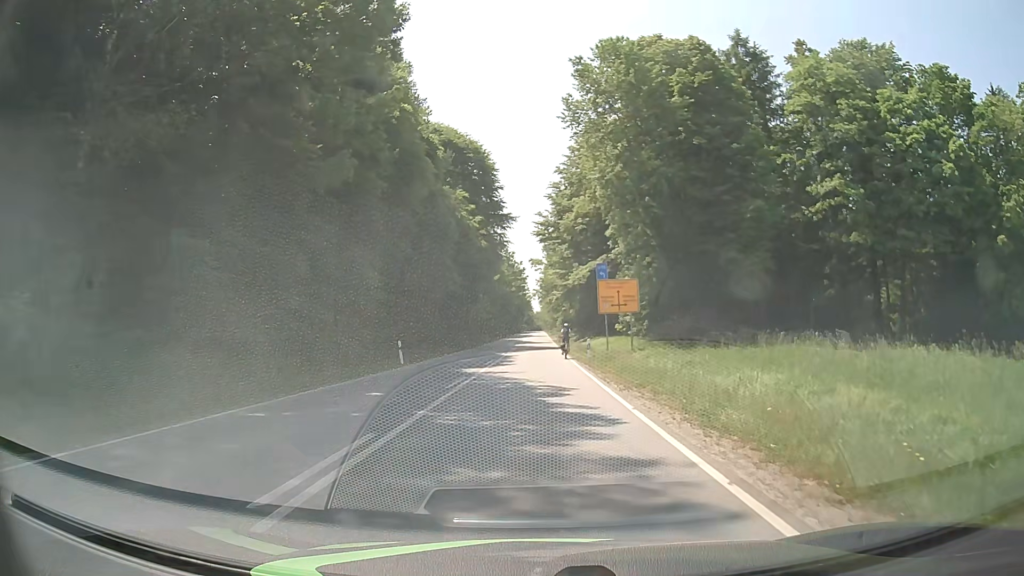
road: secondary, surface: asphalt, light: Day
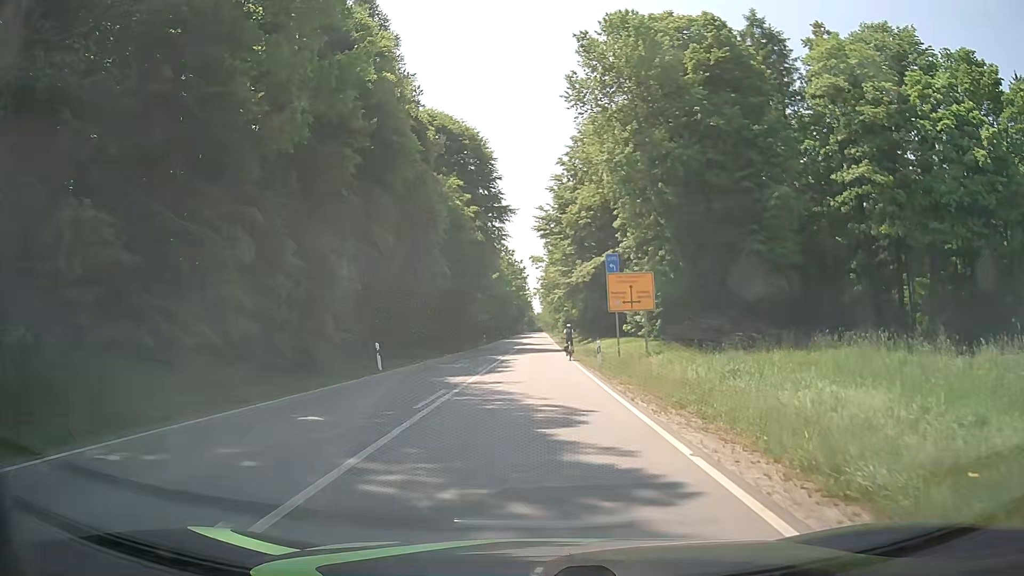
(0.0, +4.5) m; 0°
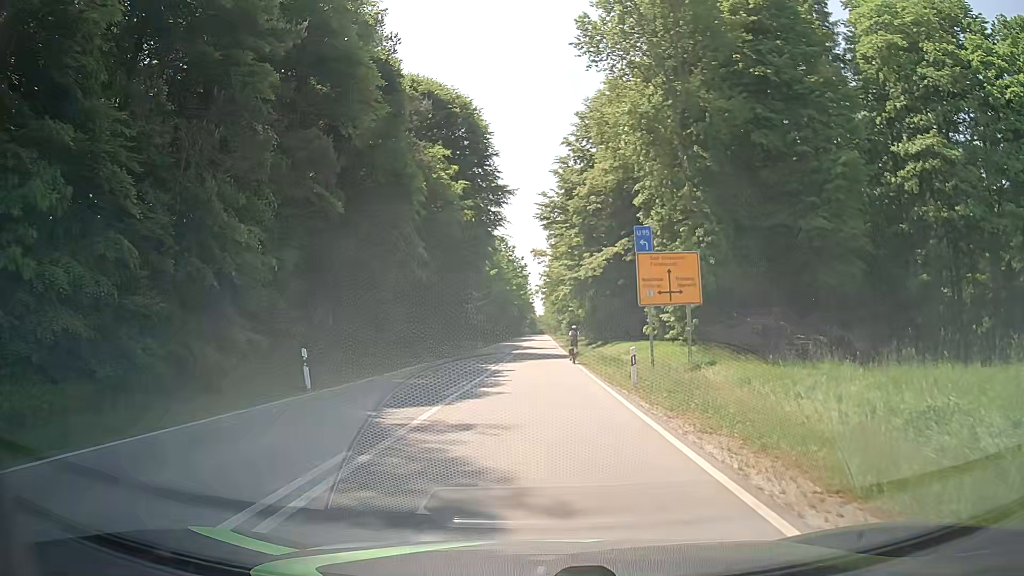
(0.0, +8.7) m; 0°
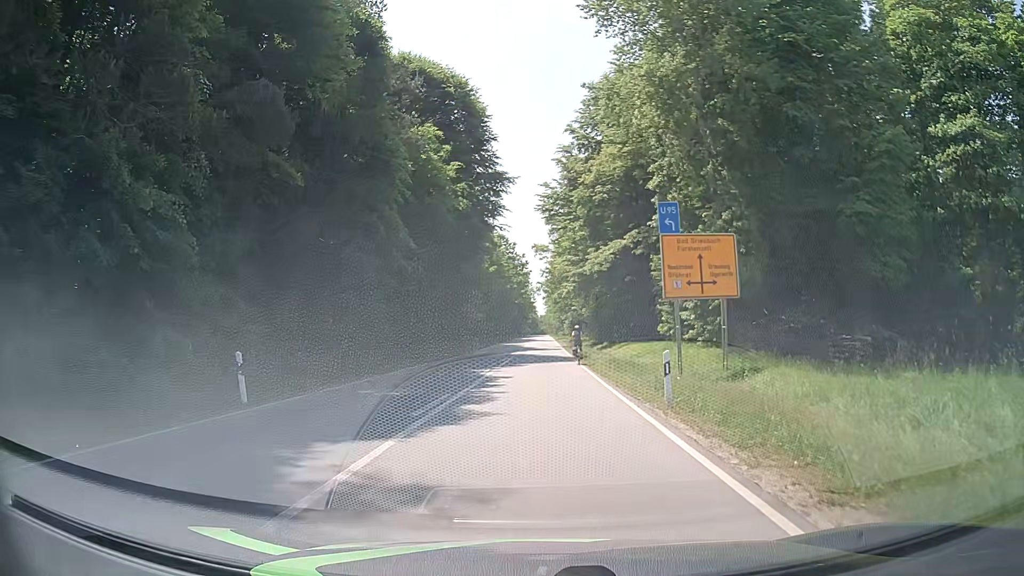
(0.0, +4.2) m; 0°
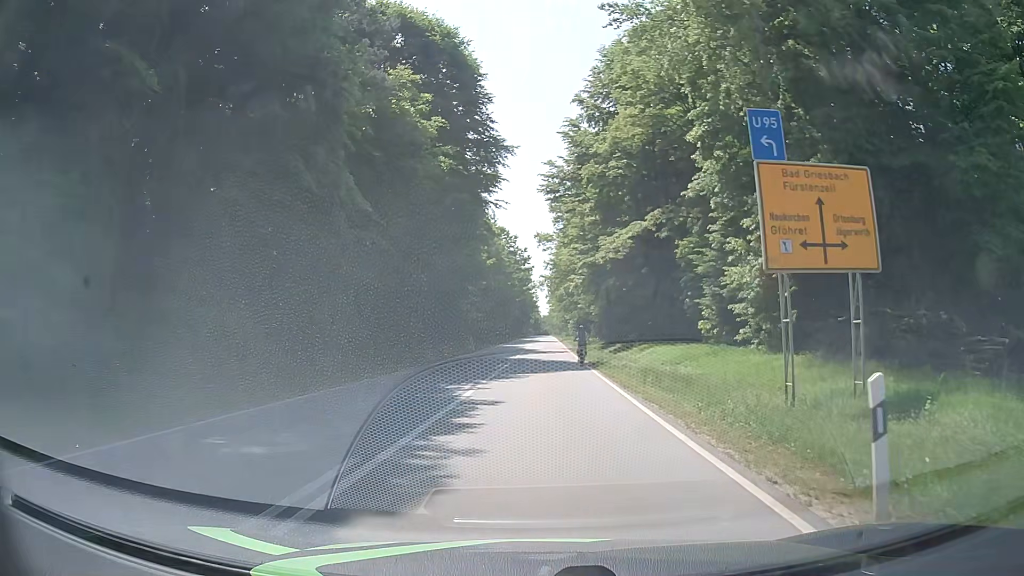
(0.0, +8.2) m; -1°
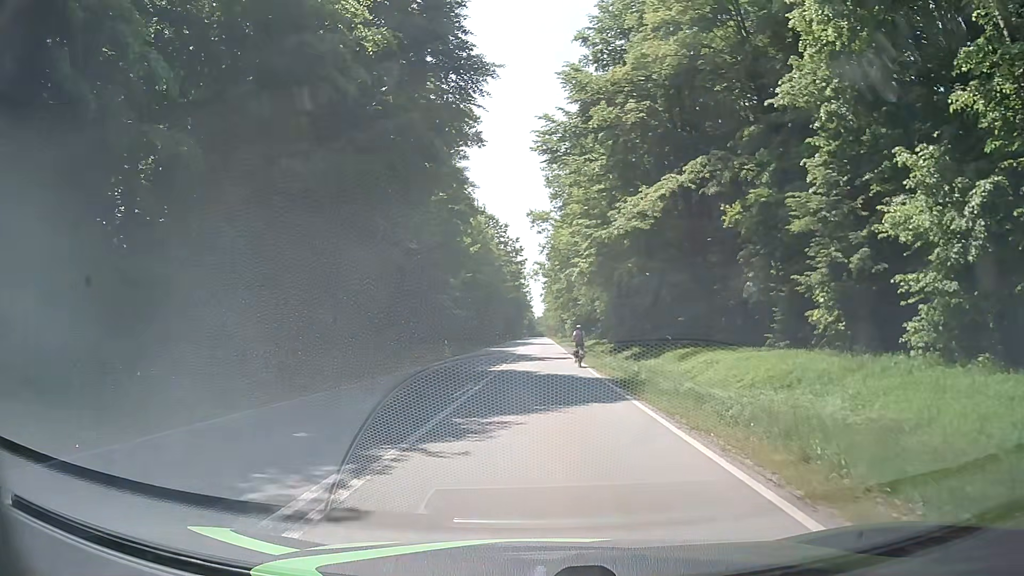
(+0.3, +12.2) m; +1°
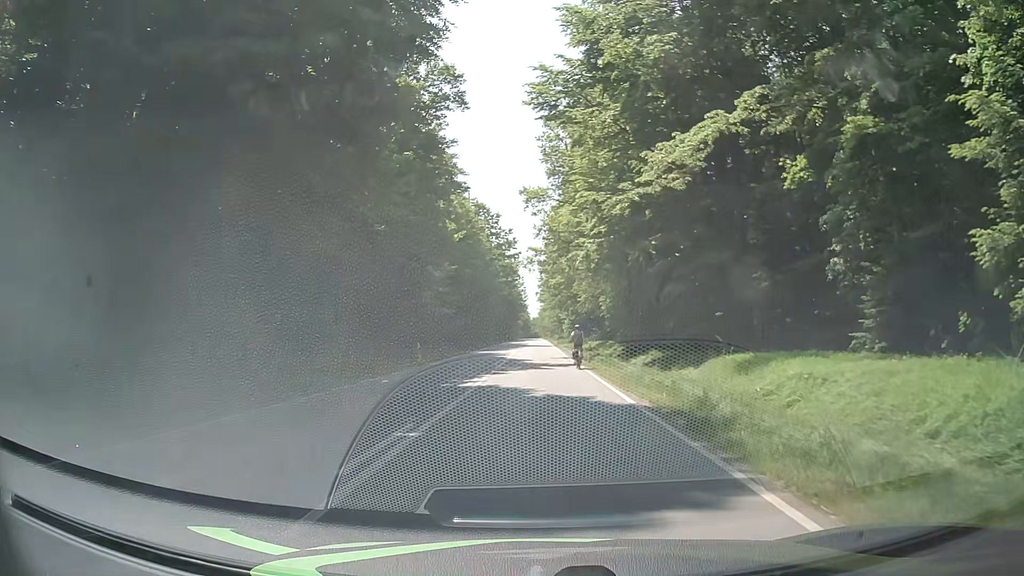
(0.0, +8.5) m; 0°
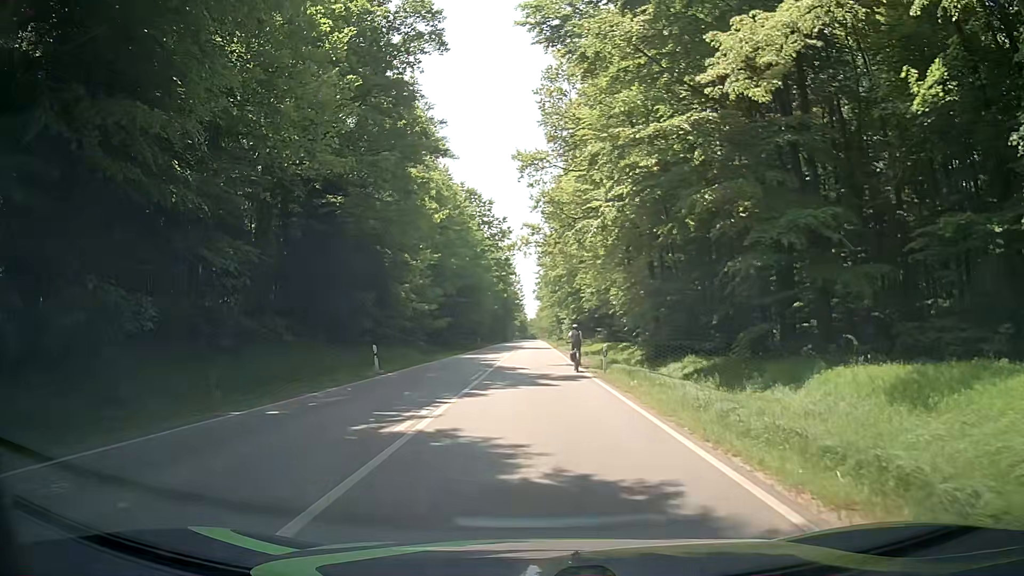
(+0.1, +9.0) m; 0°
